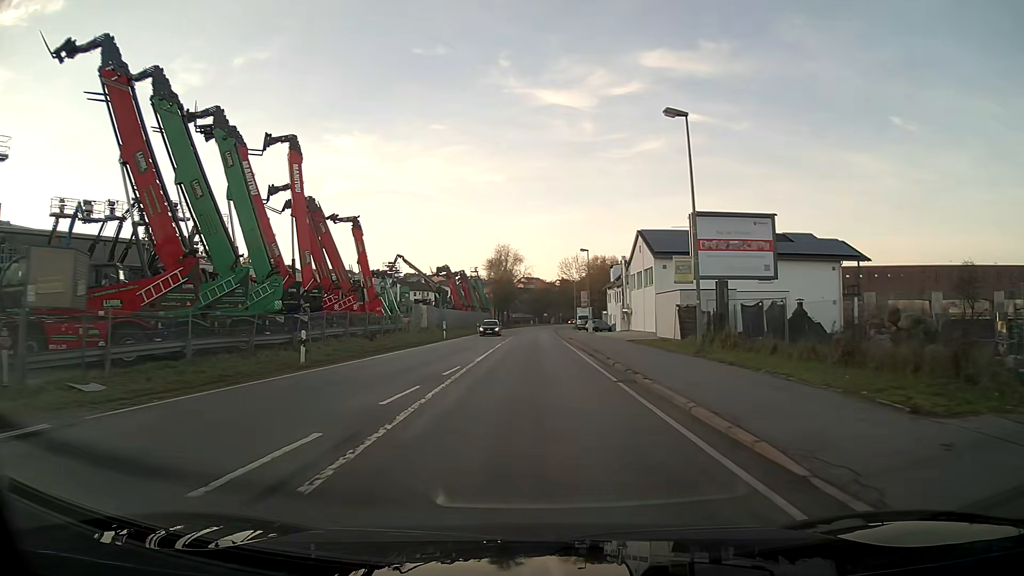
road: primary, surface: asphalt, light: Day
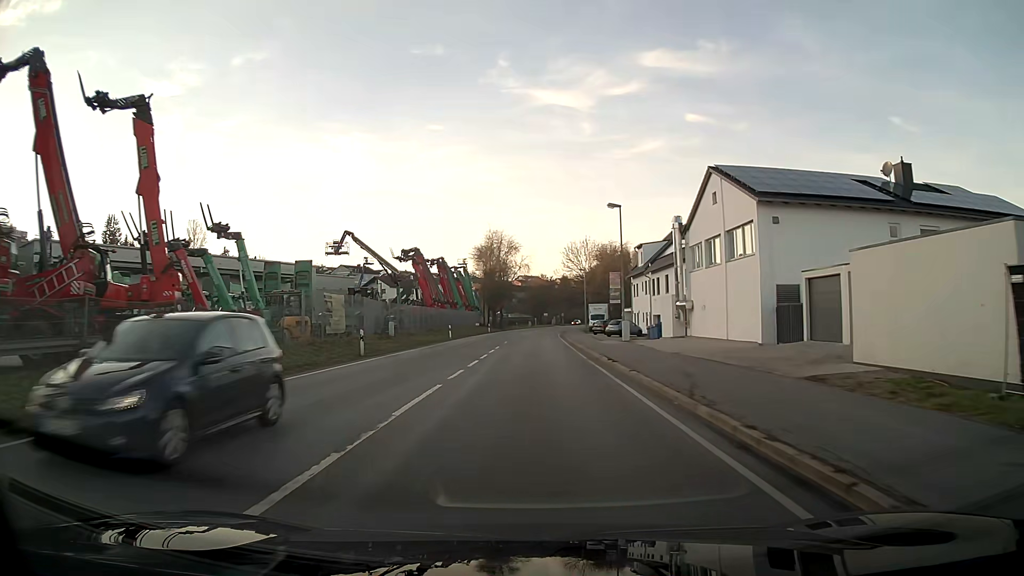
(0.0, +25.2) m; 0°
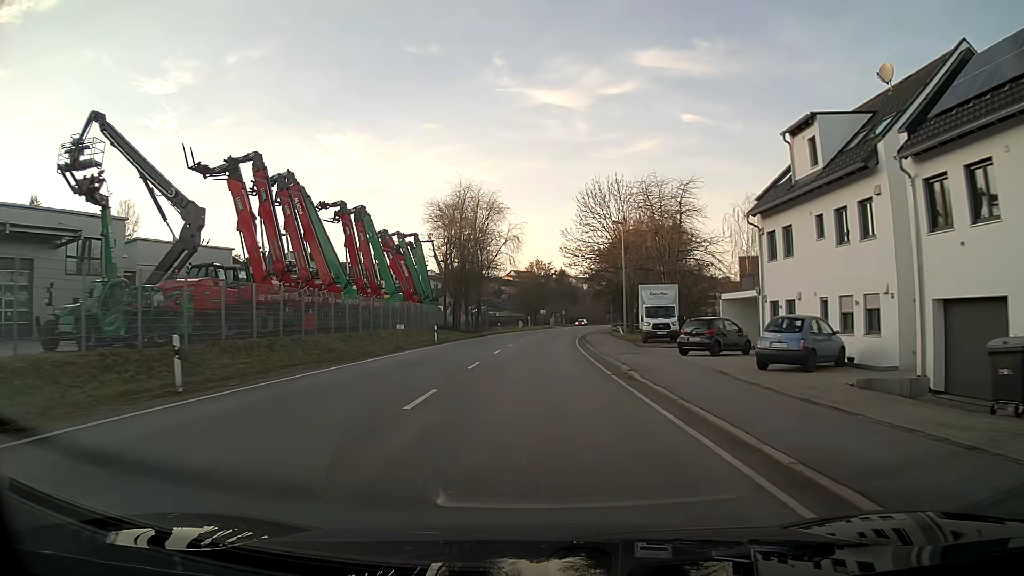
(+0.1, +41.6) m; +1°
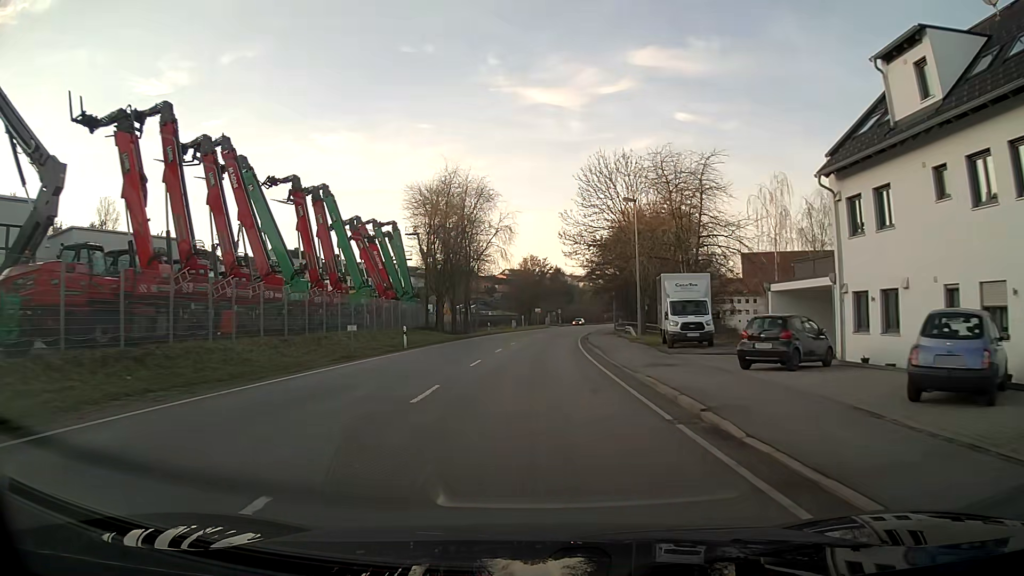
(0.0, +8.4) m; 0°
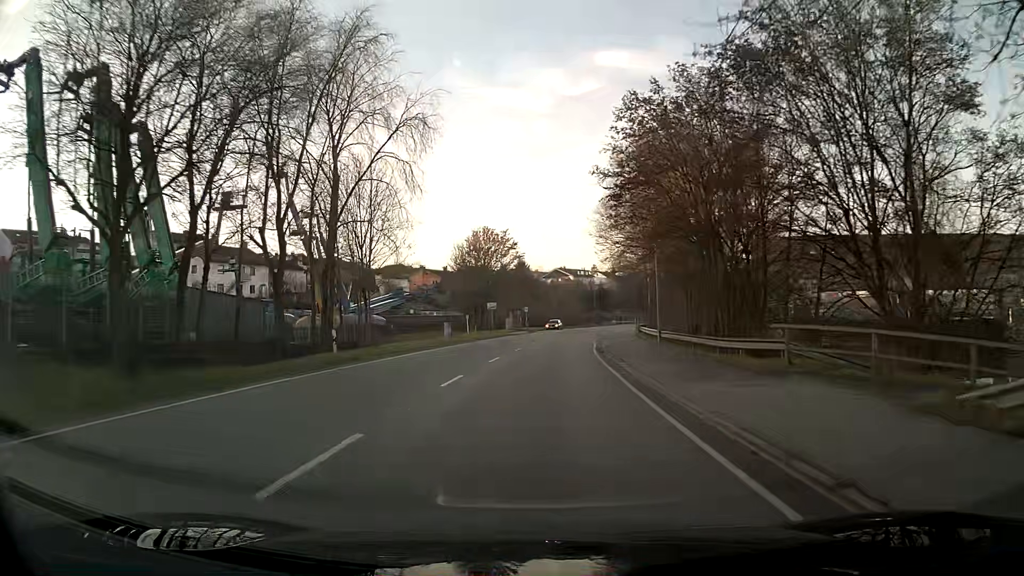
(+1.0, +42.3) m; +3°
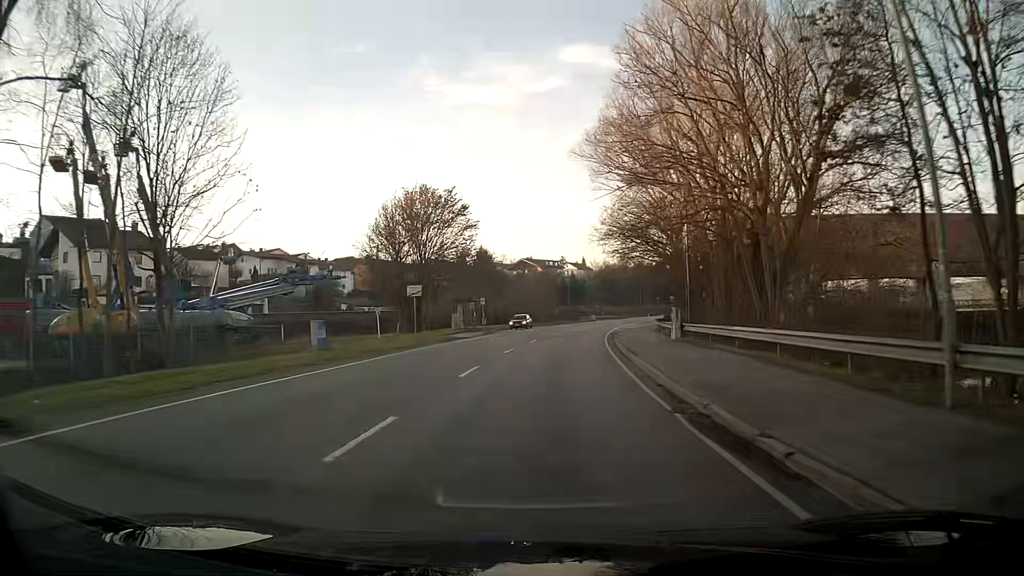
(+0.8, +25.9) m; +3°
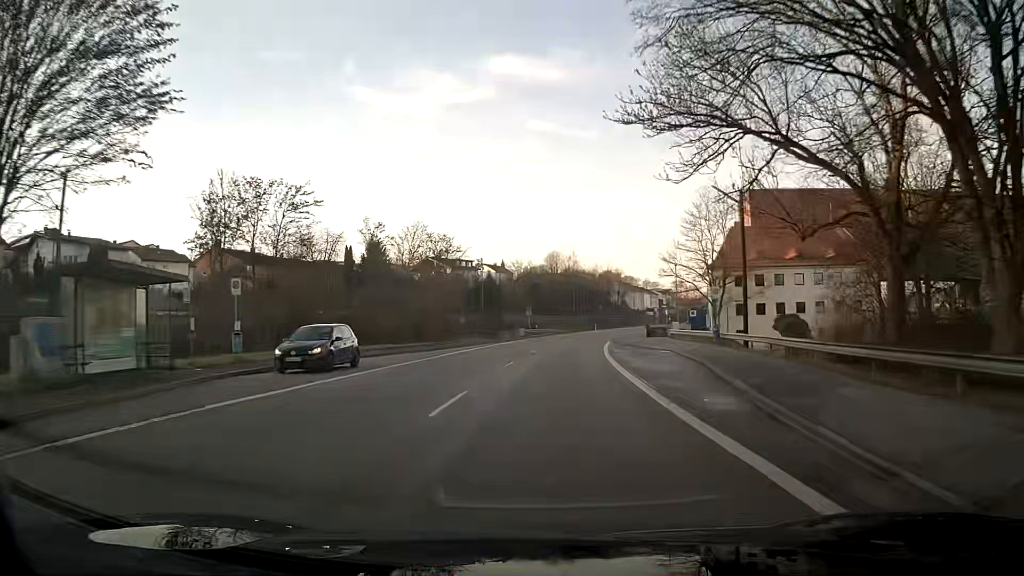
(+3.0, +47.3) m; +7°
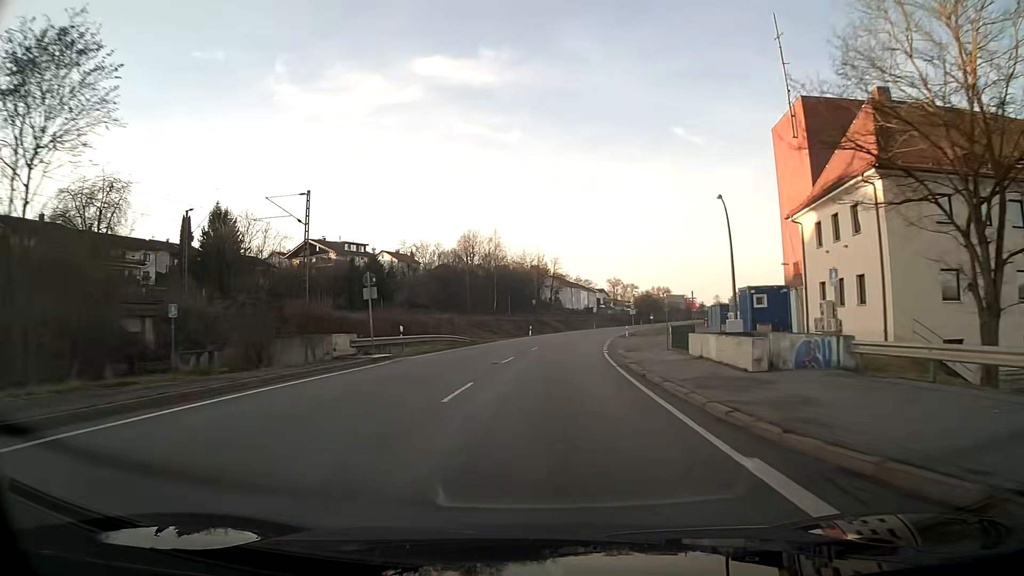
(+2.5, +46.8) m; +6°
